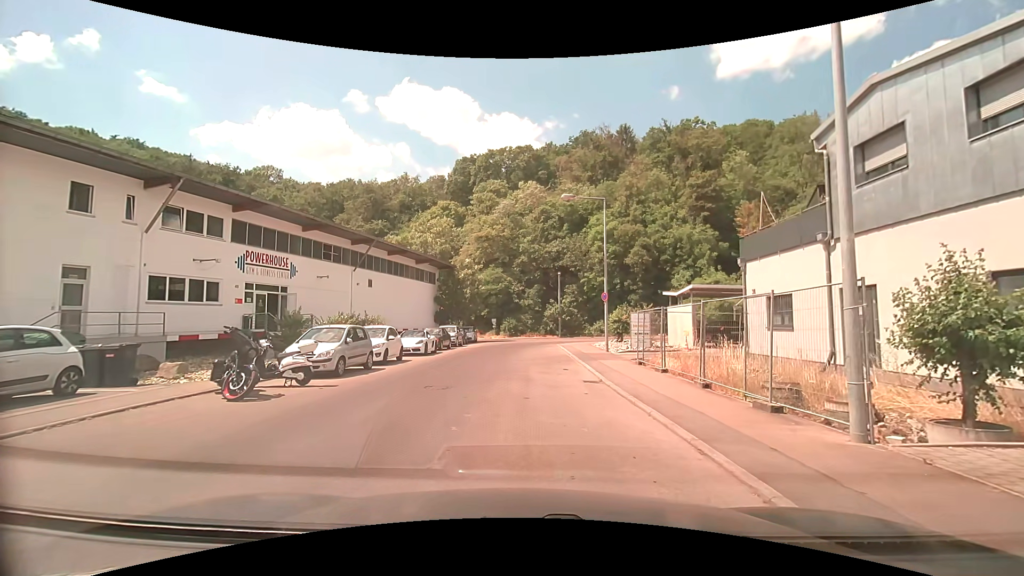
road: unclassified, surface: asphalt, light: Day
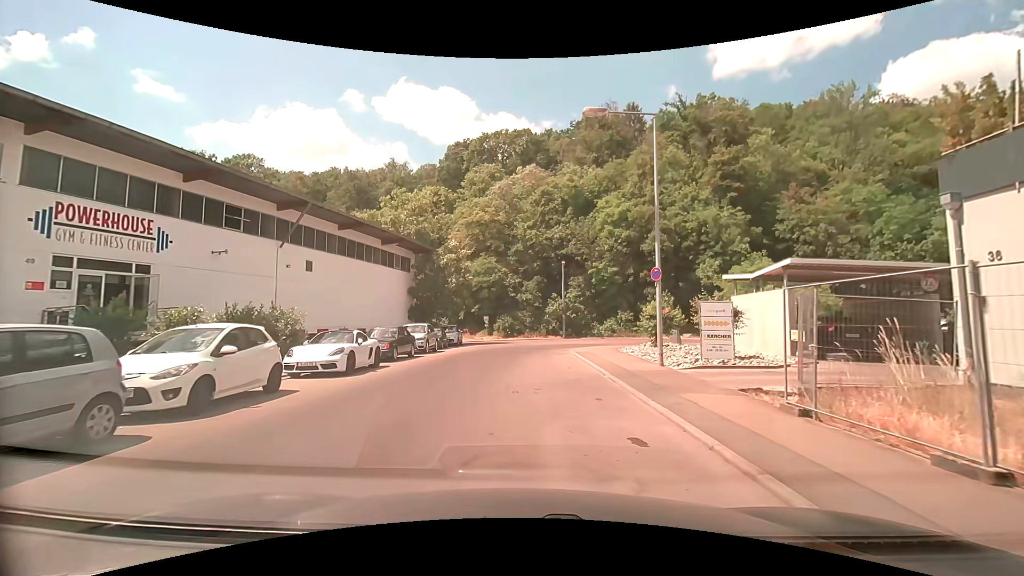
(-0.3, +11.0) m; -2°
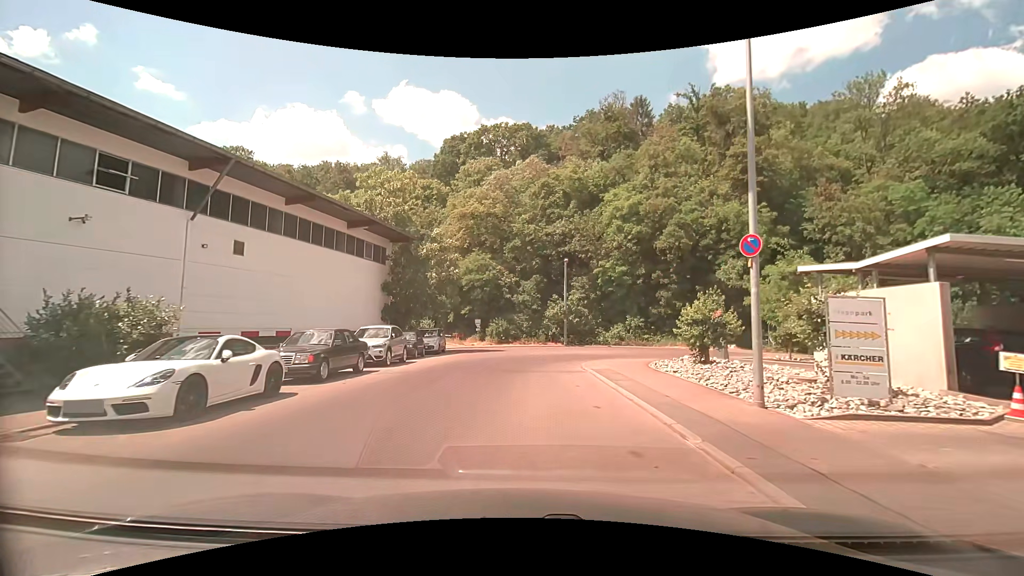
(+0.1, +6.8) m; +1°
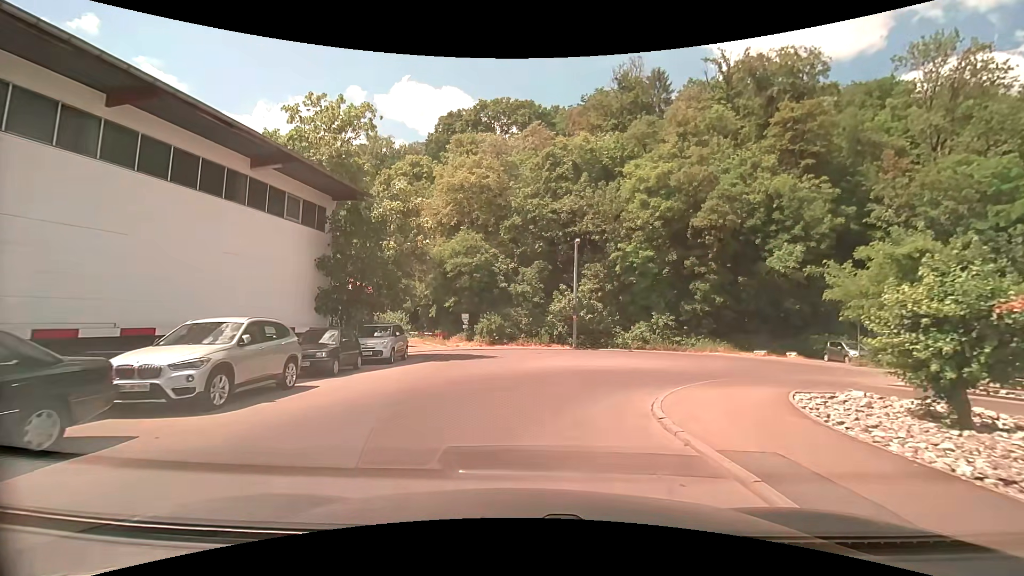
(0.0, +10.5) m; -1°
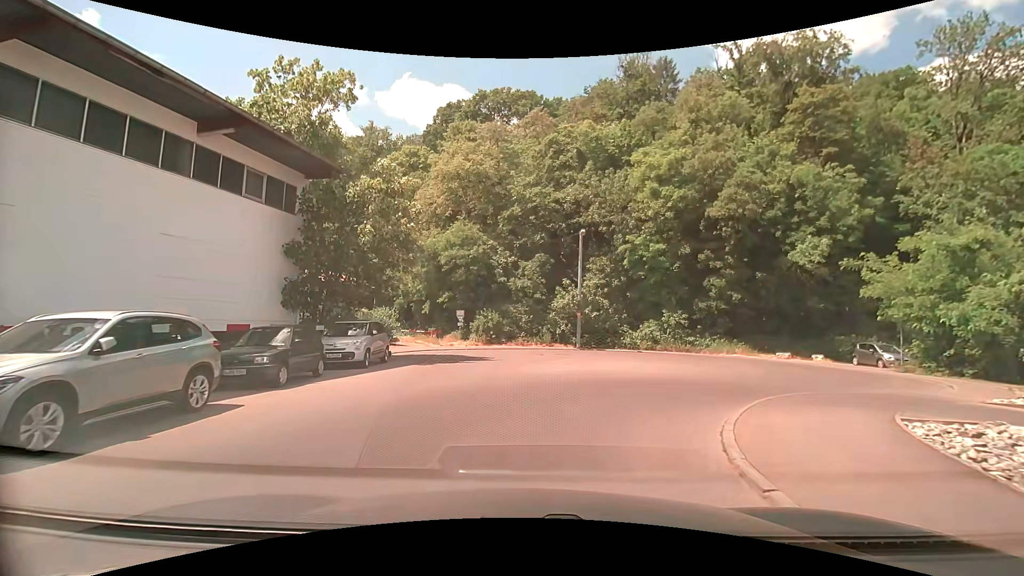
(0.0, +3.2) m; +1°
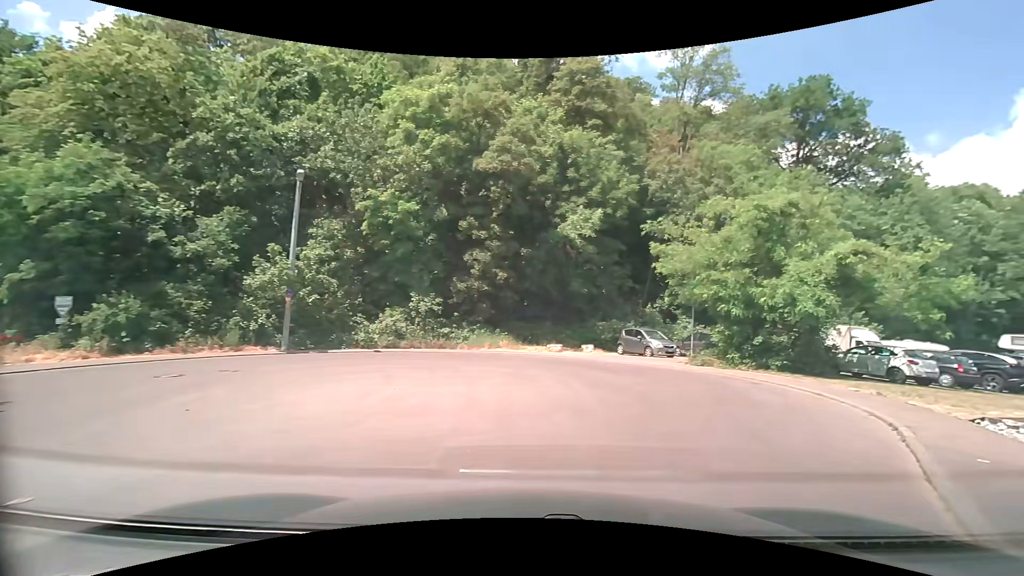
(+1.7, +10.9) m; +28°
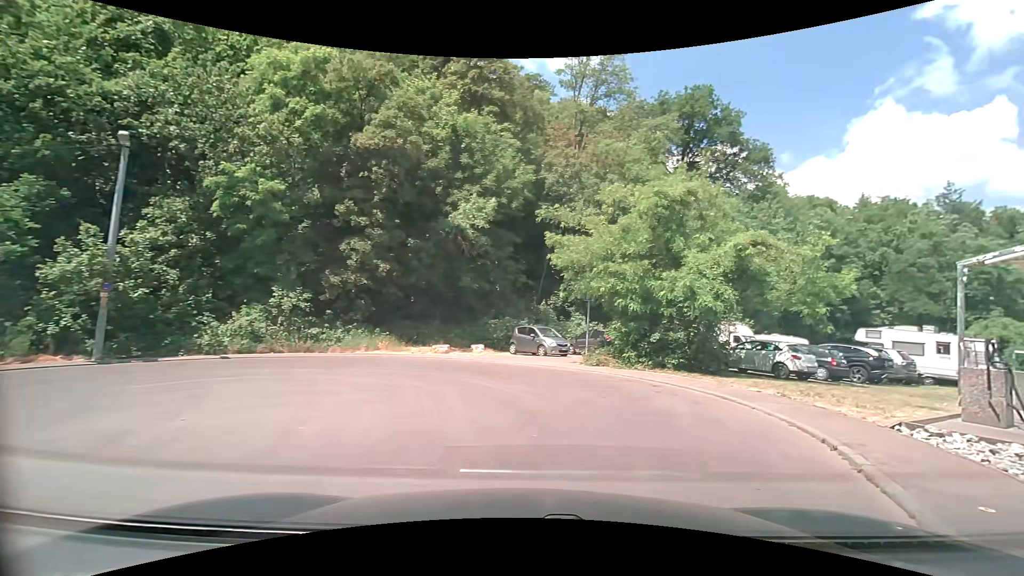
(+0.3, +2.6) m; +12°
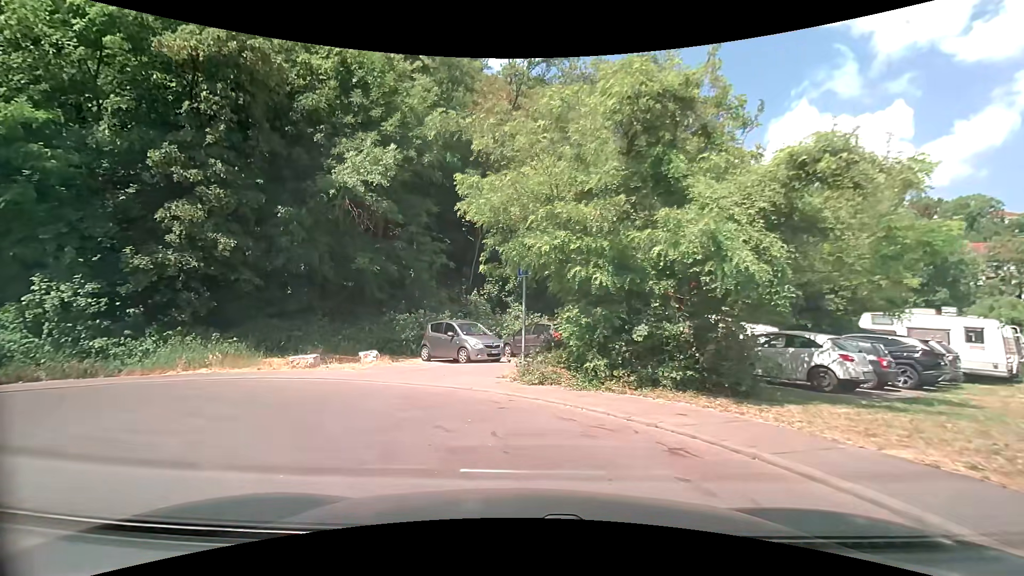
(+1.0, +7.6) m; +7°
(-4, +9) (-12, +7) (-11, -3) (-6, -11) (+2, -18) (+9, -25) (+16, -32) (+23, -39) (+30, -46) (+38, -53) m
